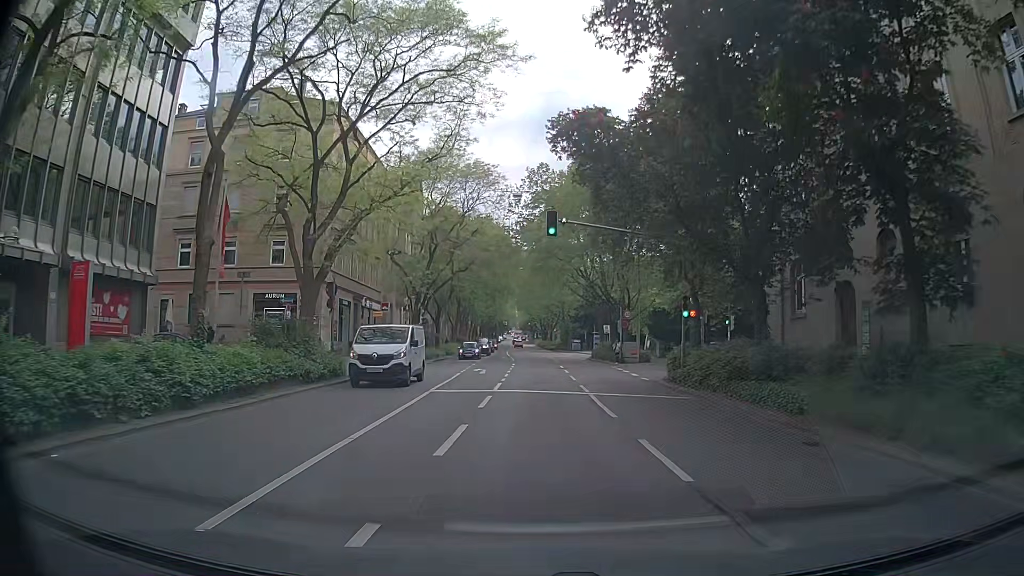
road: secondary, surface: asphalt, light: Day
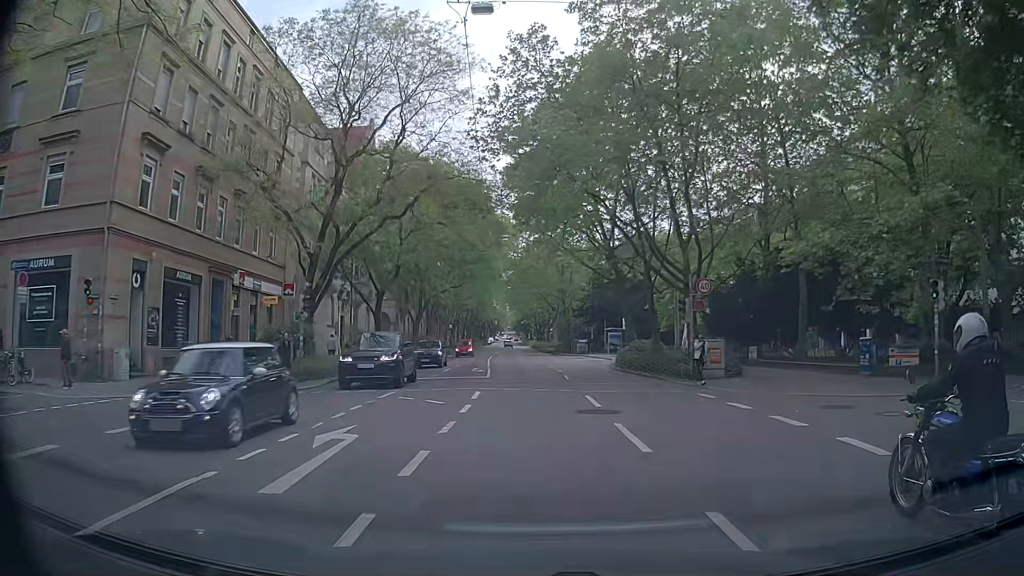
(+0.3, +23.3) m; +1°
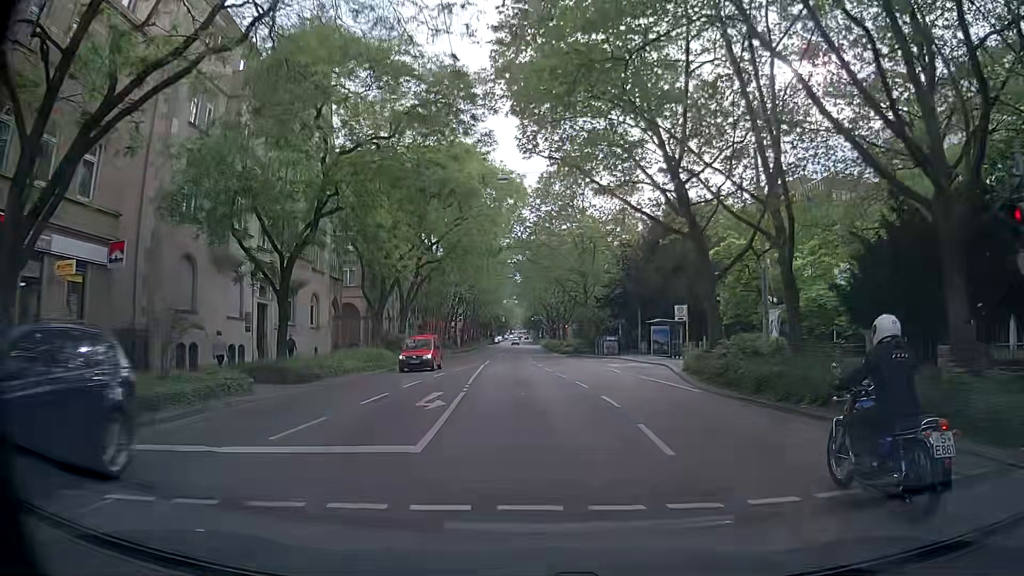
(-0.3, +18.3) m; -1°
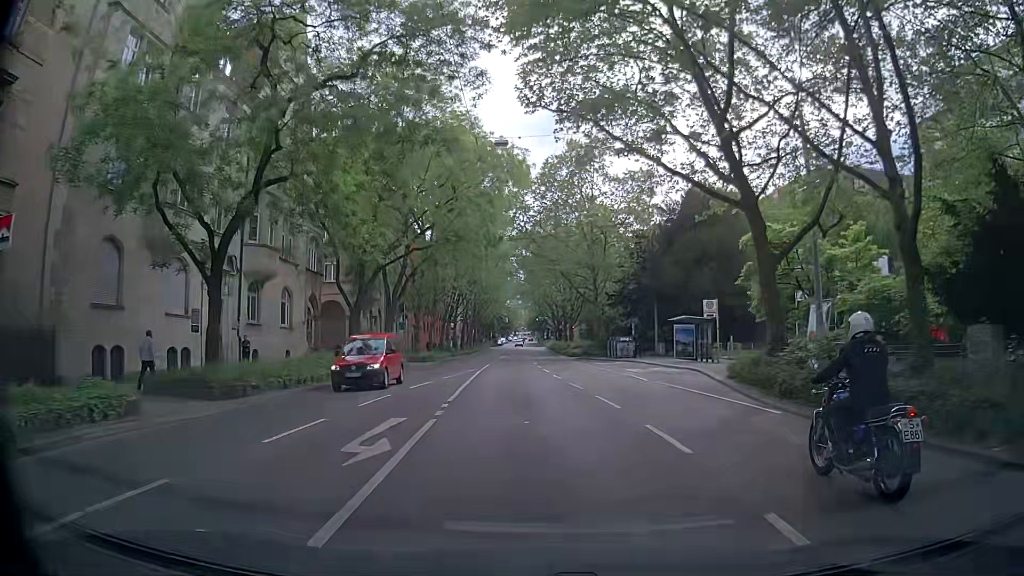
(-0.1, +6.2) m; 0°
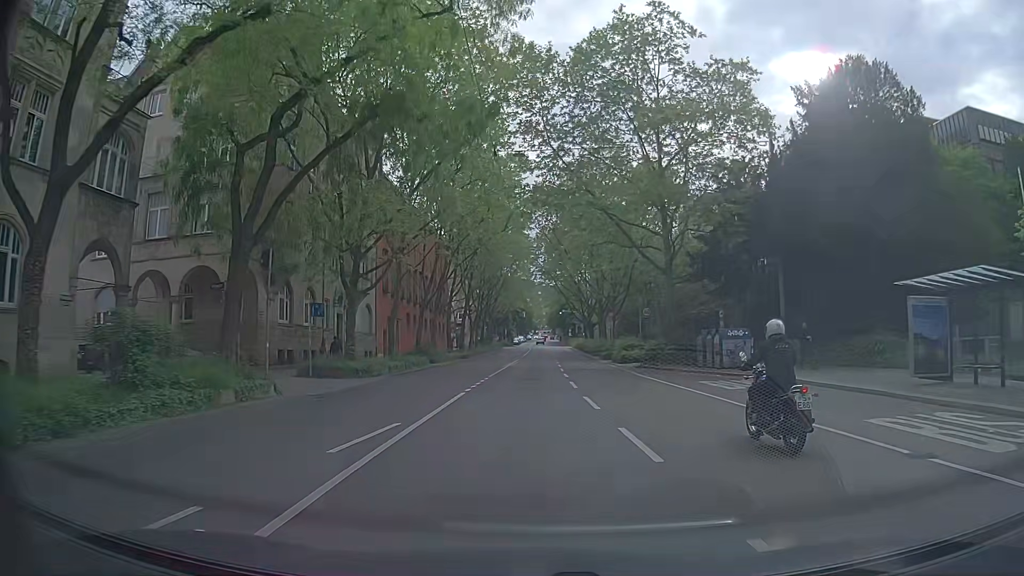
(-0.6, +25.1) m; -3°
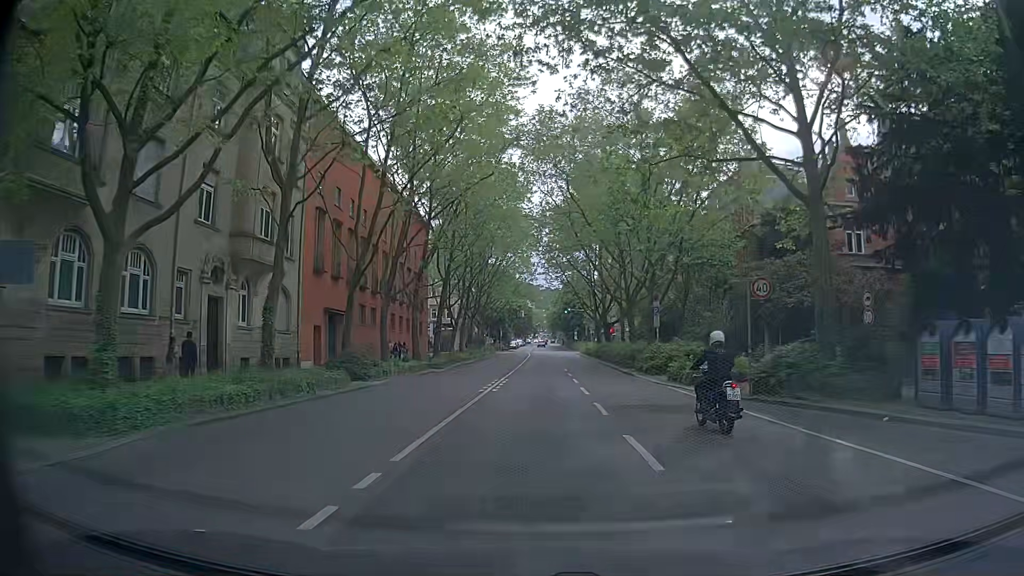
(0.0, +18.6) m; +1°
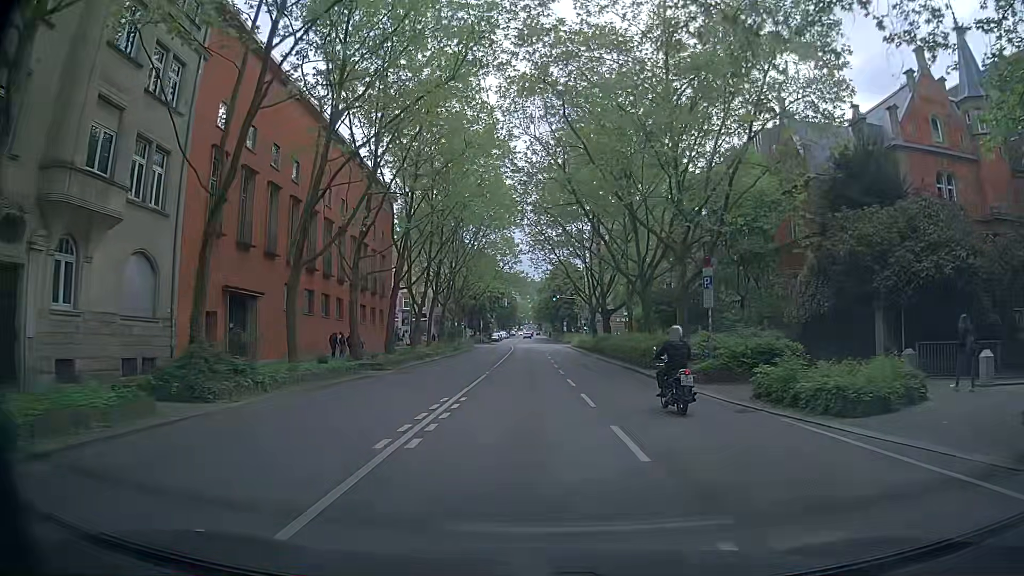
(0.0, +12.2) m; +1°
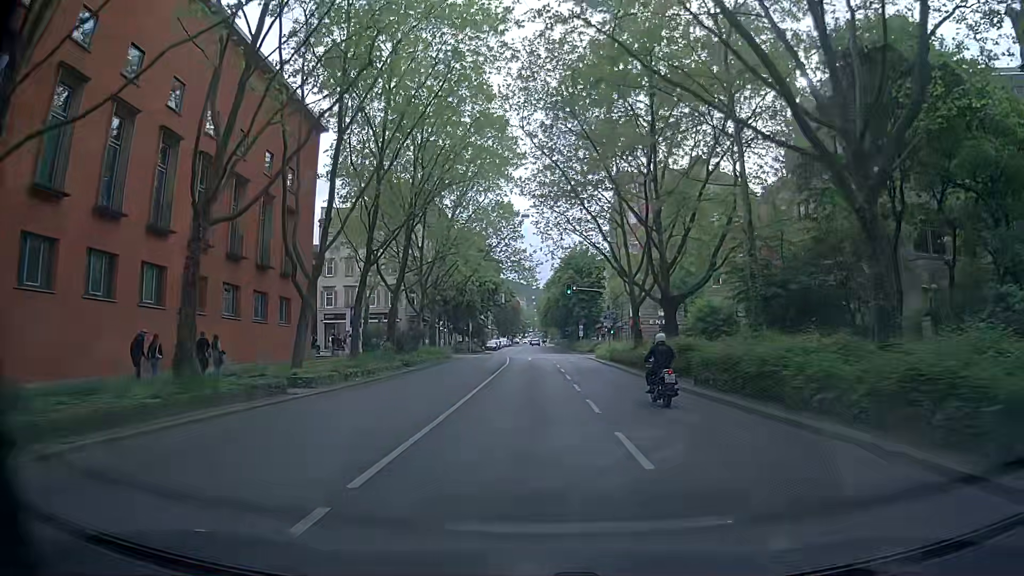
(-0.4, +24.9) m; -2°
(0, +10) (0, +20) (0, +30) (+1, +40) (+1, +50) (+1, +60) (0, +70) (0, +80) (0, +90) (+1, +100) m
